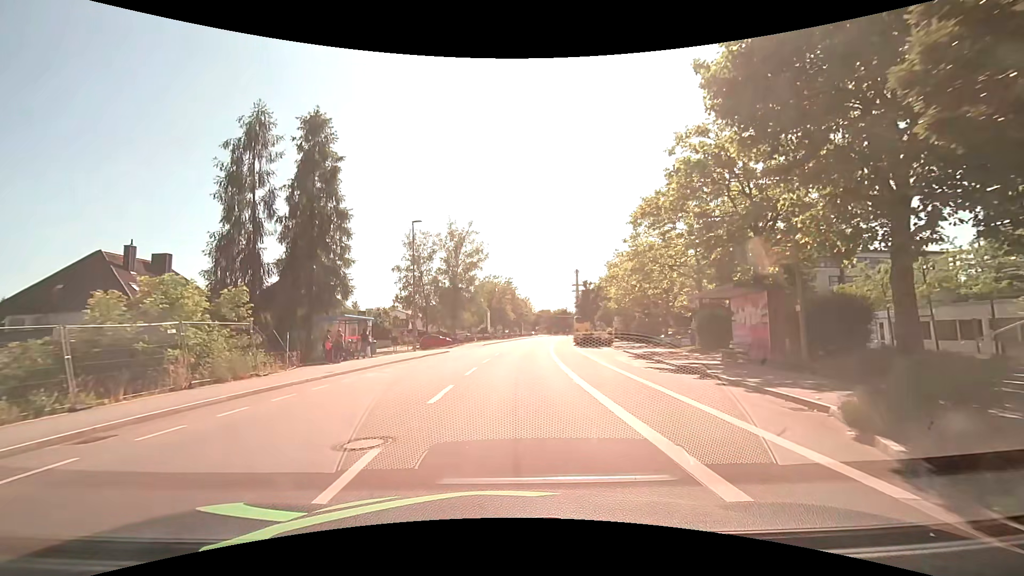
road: tertiary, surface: asphalt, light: Day
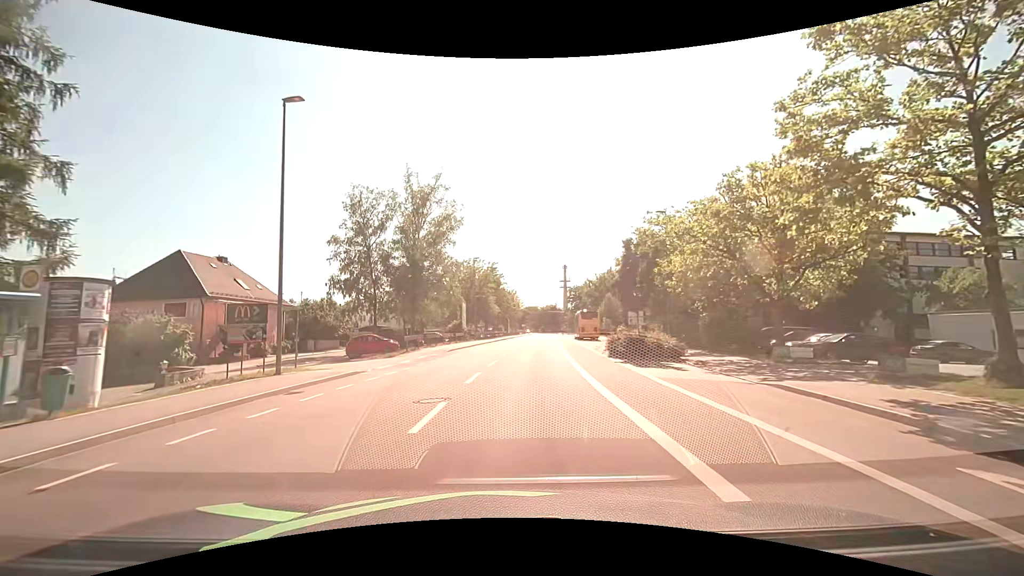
(+0.7, +20.5) m; +2°
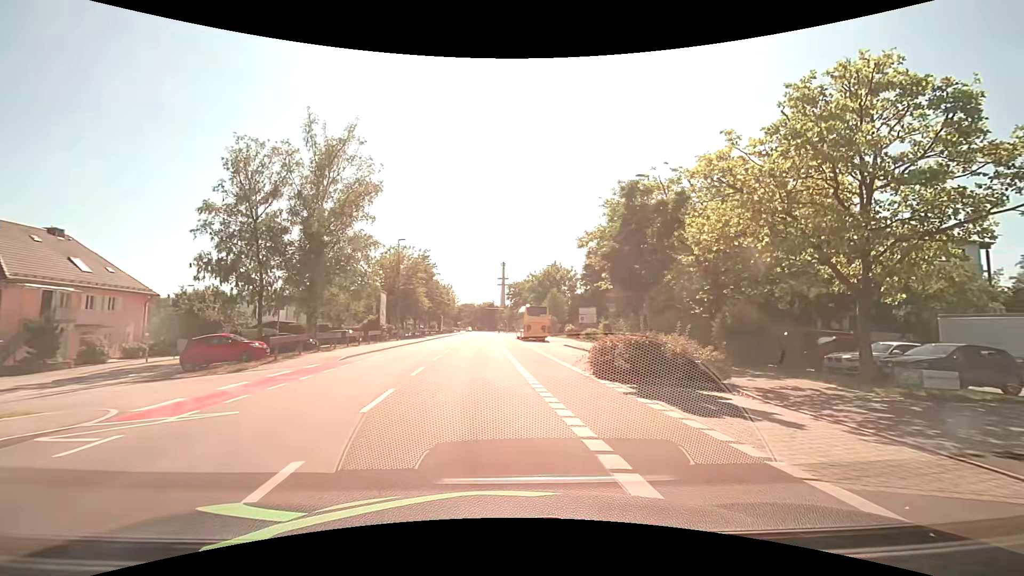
(+0.4, +10.1) m; +8°
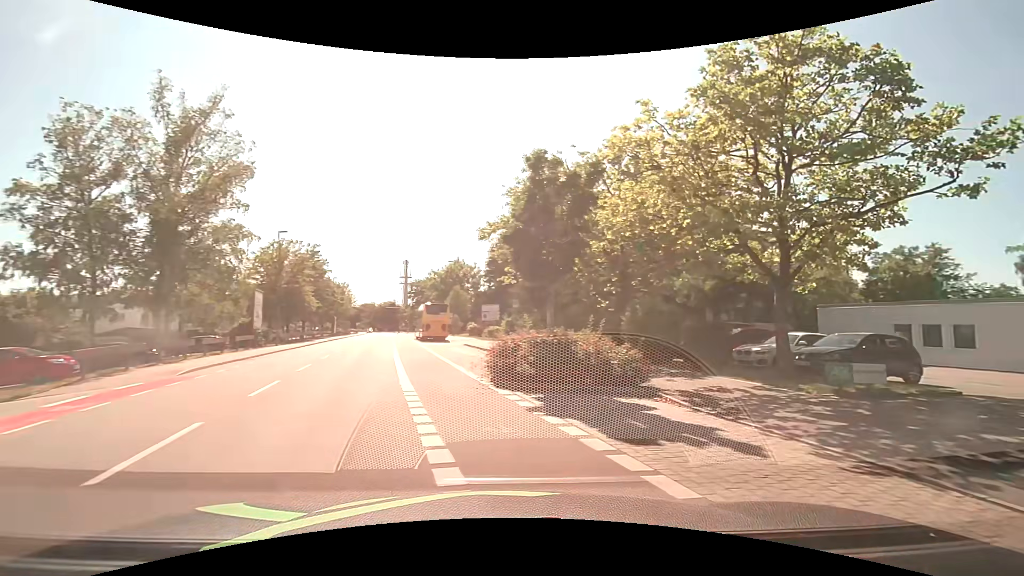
(+0.2, +2.7) m; +10°
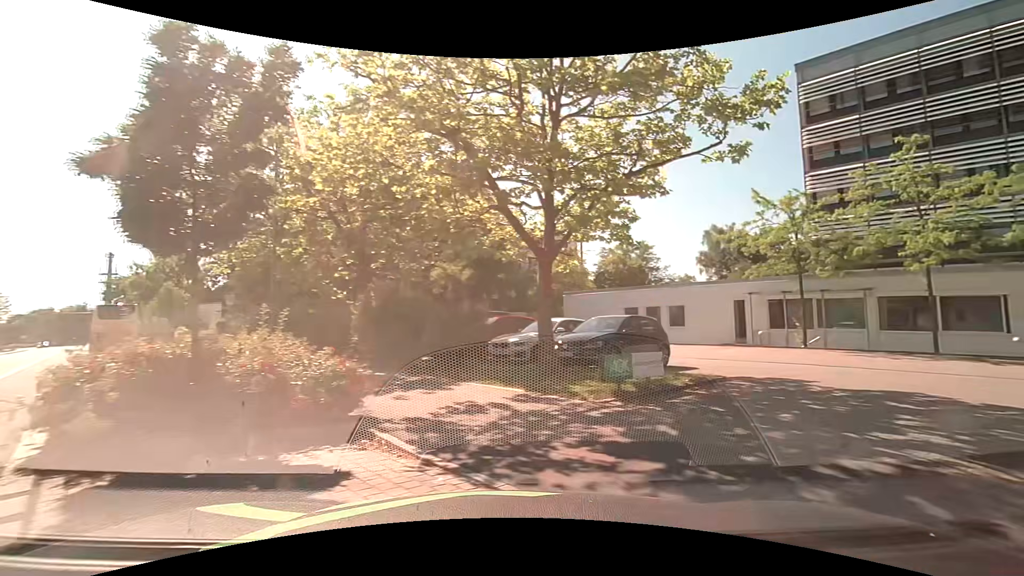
(+1.0, +4.3) m; +27°
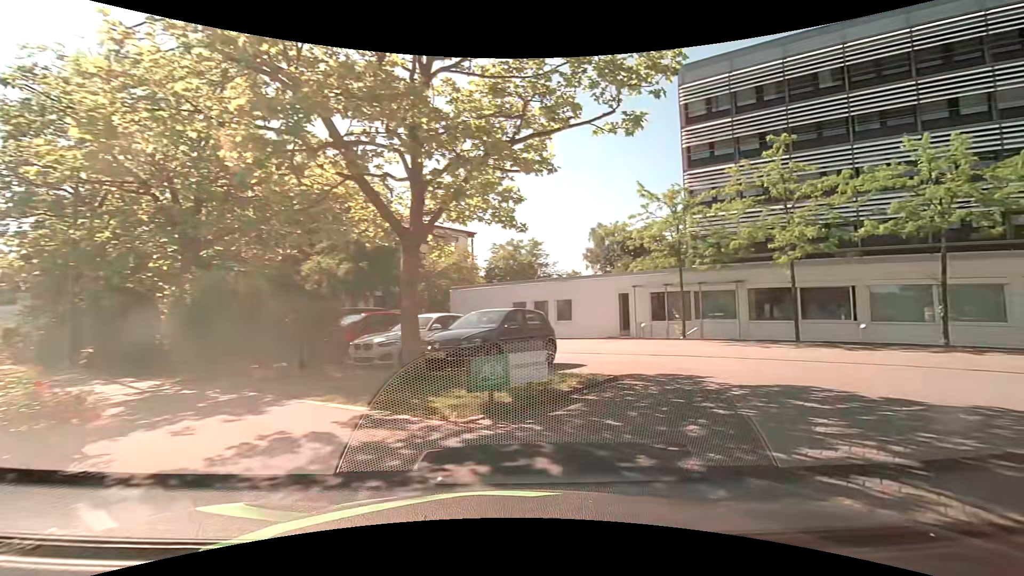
(+0.2, +1.9) m; +14°
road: service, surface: paving_stones
